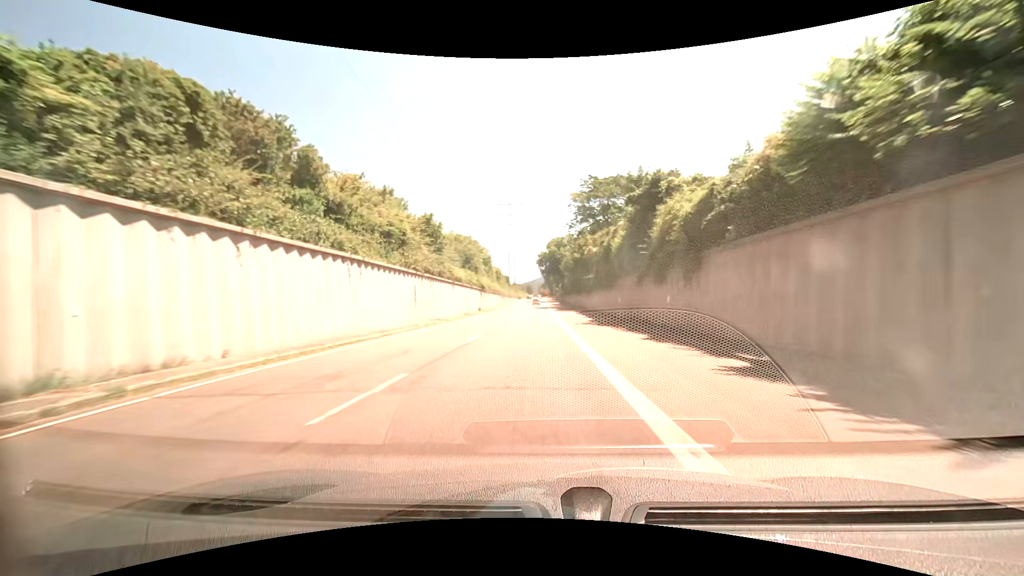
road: trunk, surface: asphalt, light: Day
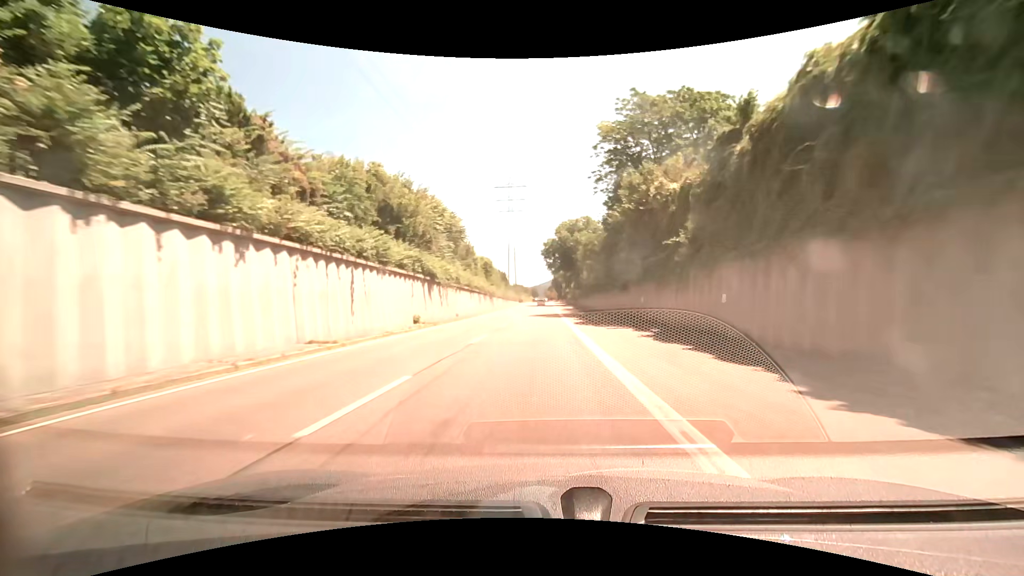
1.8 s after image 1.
(+0.1, +36.6) m; 0°
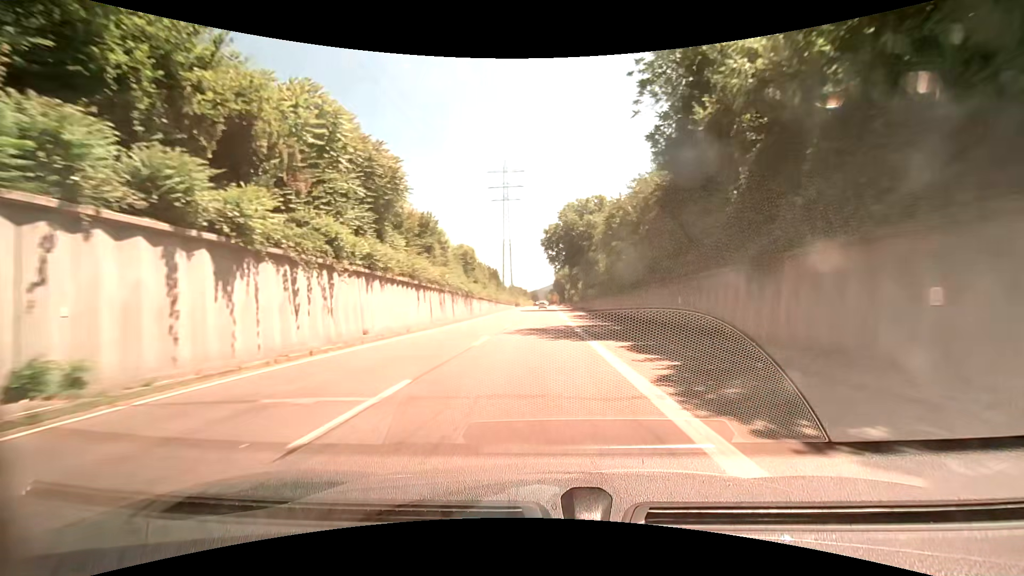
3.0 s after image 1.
(-0.1, +24.4) m; 0°
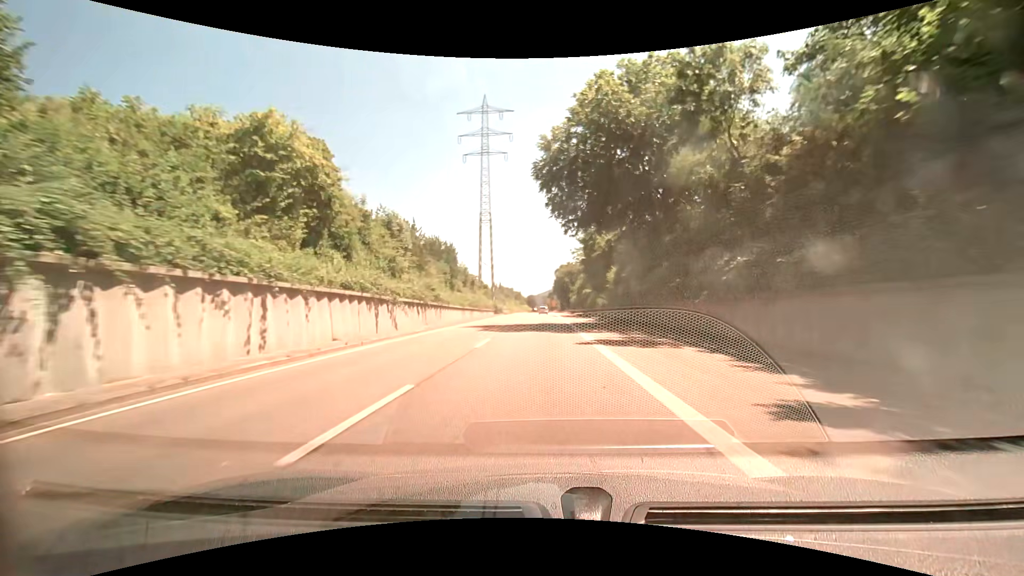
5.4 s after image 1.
(+0.2, +48.7) m; 0°
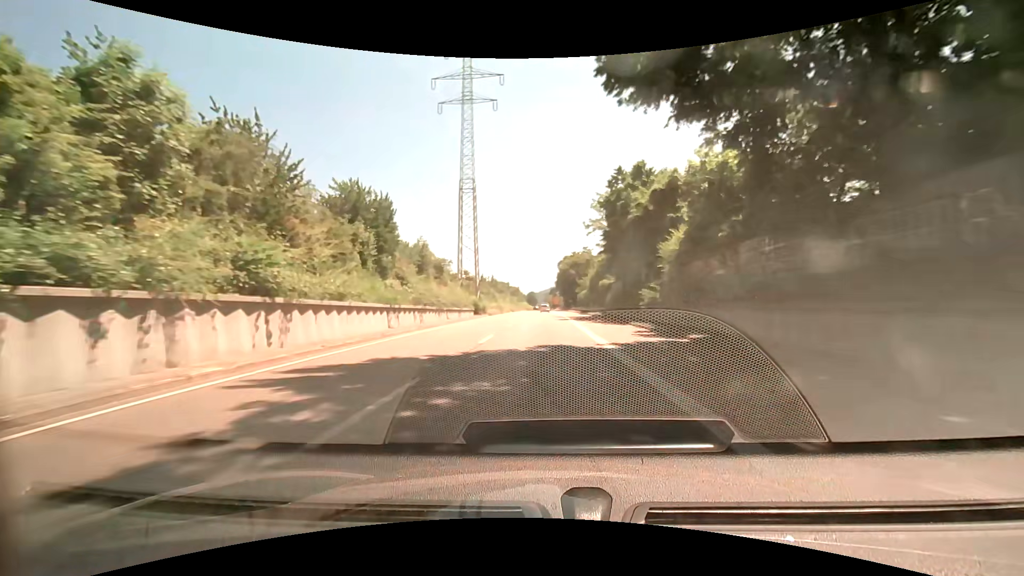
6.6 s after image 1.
(+0.1, +23.5) m; 0°
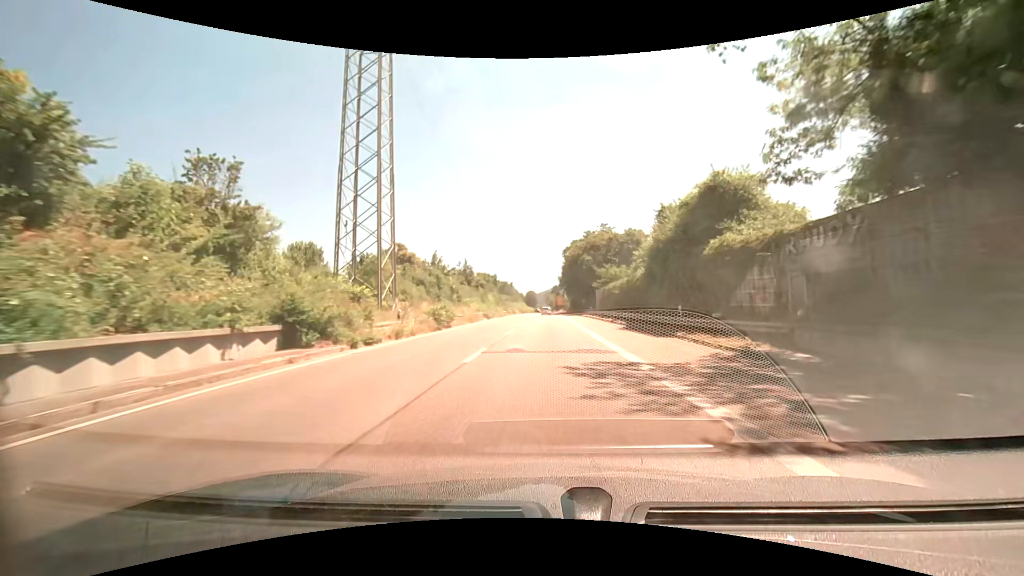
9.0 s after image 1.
(0.0, +40.4) m; 0°
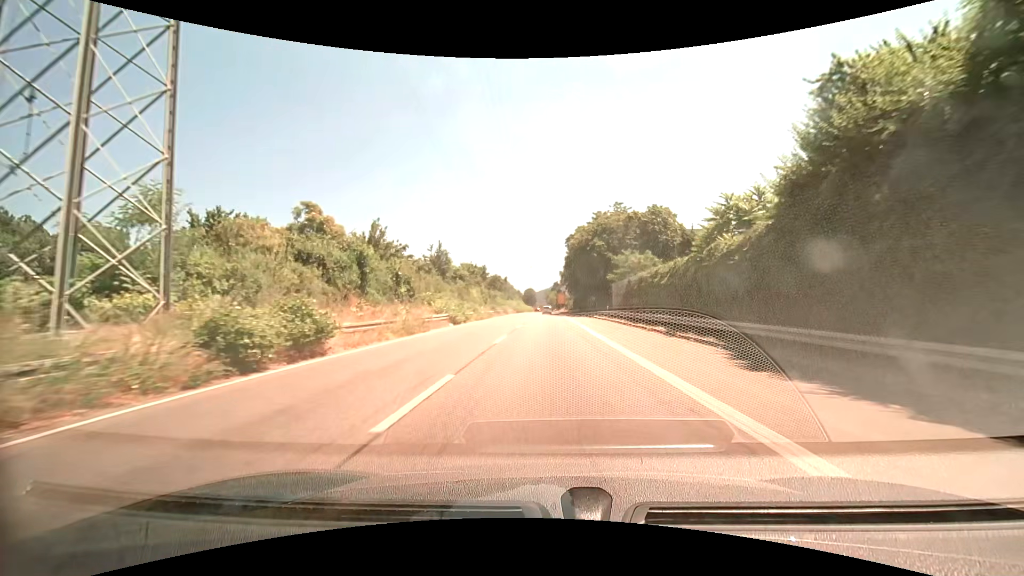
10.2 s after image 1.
(+0.1, +18.6) m; +1°
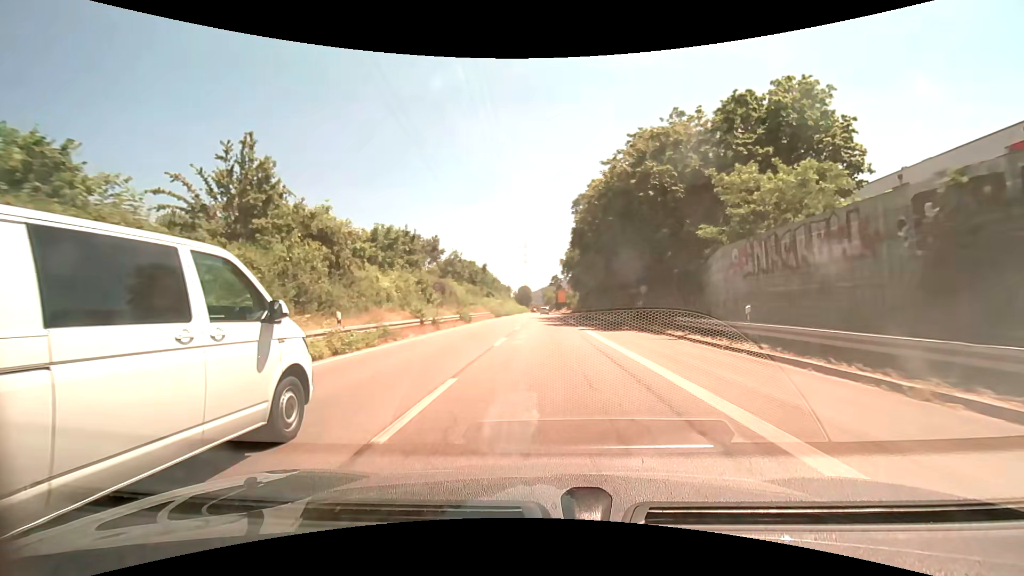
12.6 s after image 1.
(-0.1, +36.3) m; 0°
